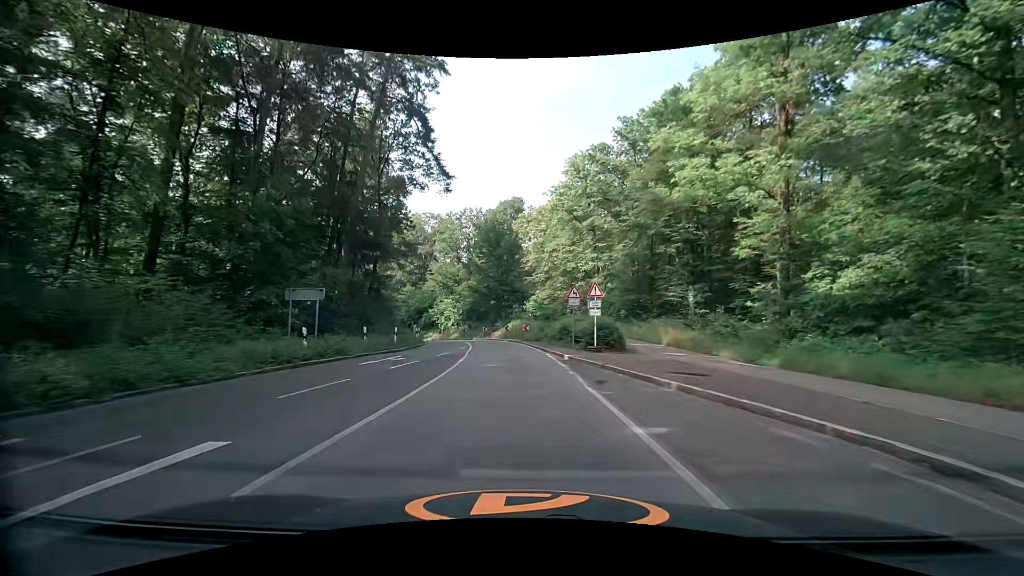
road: secondary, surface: asphalt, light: Day
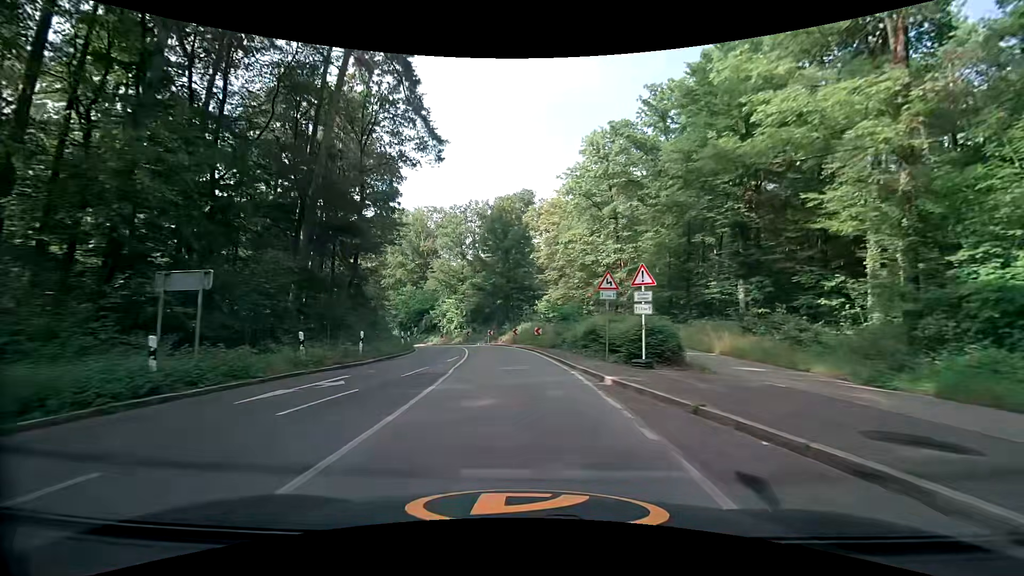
(-0.1, +7.7) m; -1°
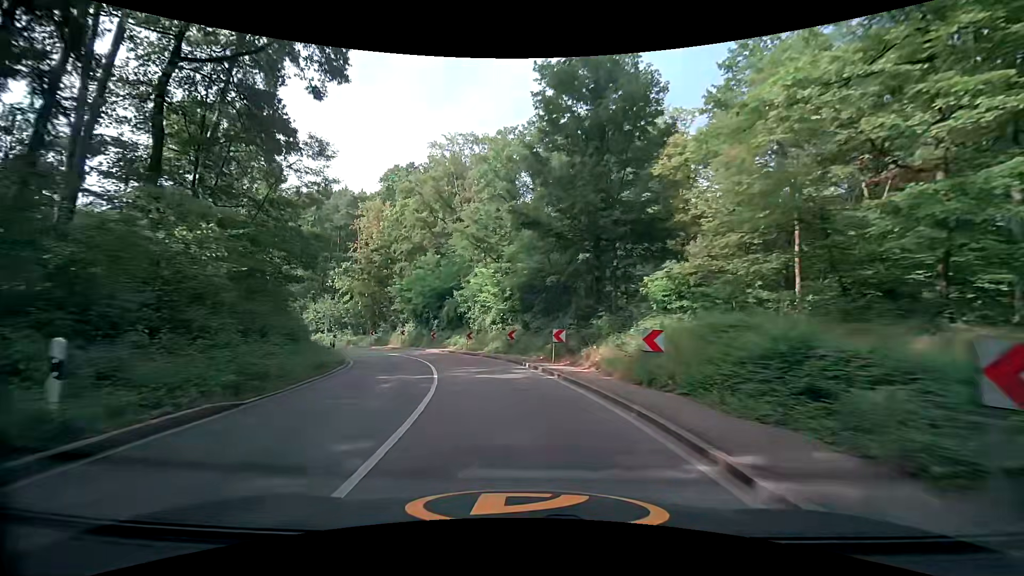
(-2.1, +31.2) m; -8°
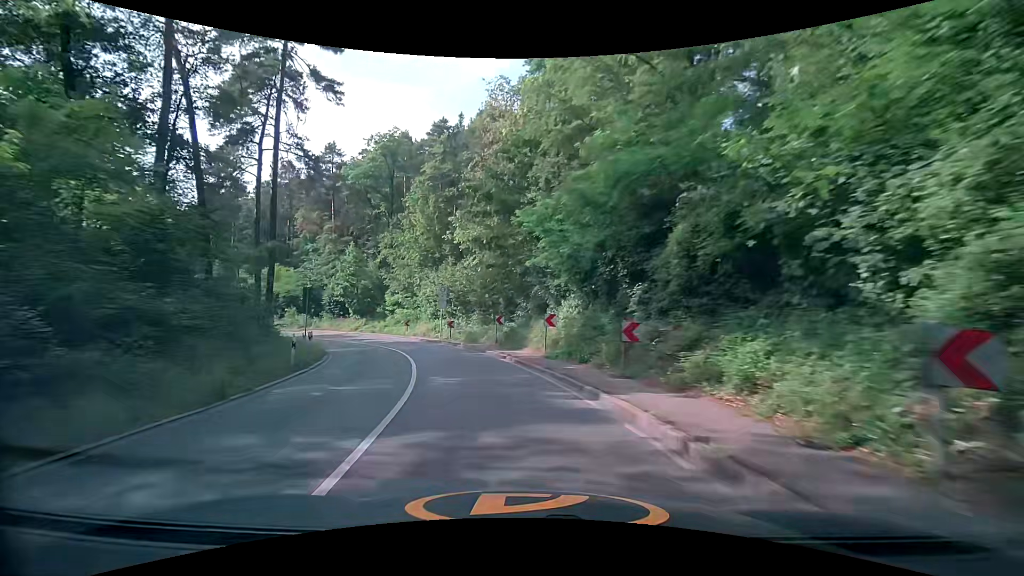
(-5.5, +31.0) m; -22°
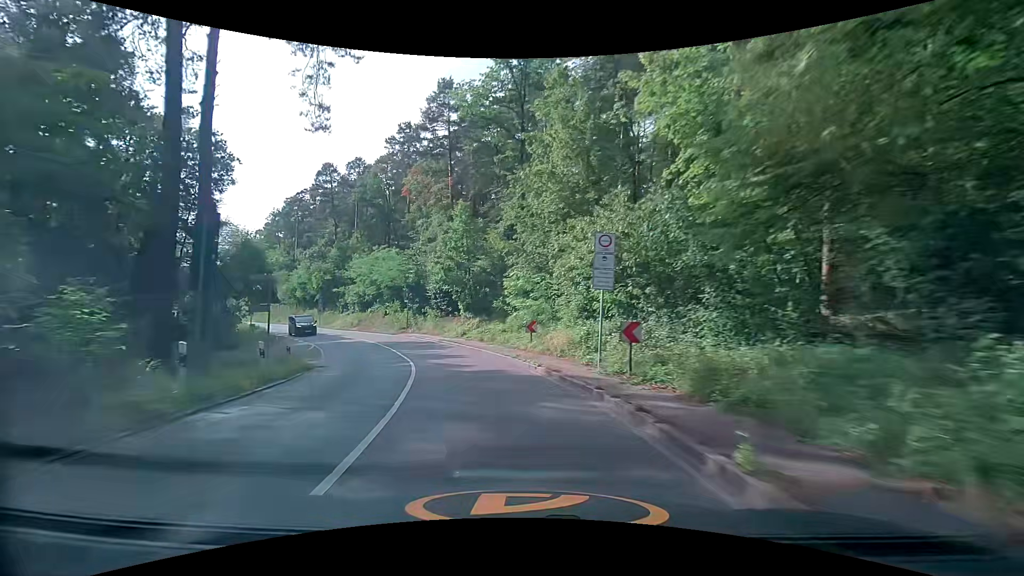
(-3.6, +23.3) m; -18°
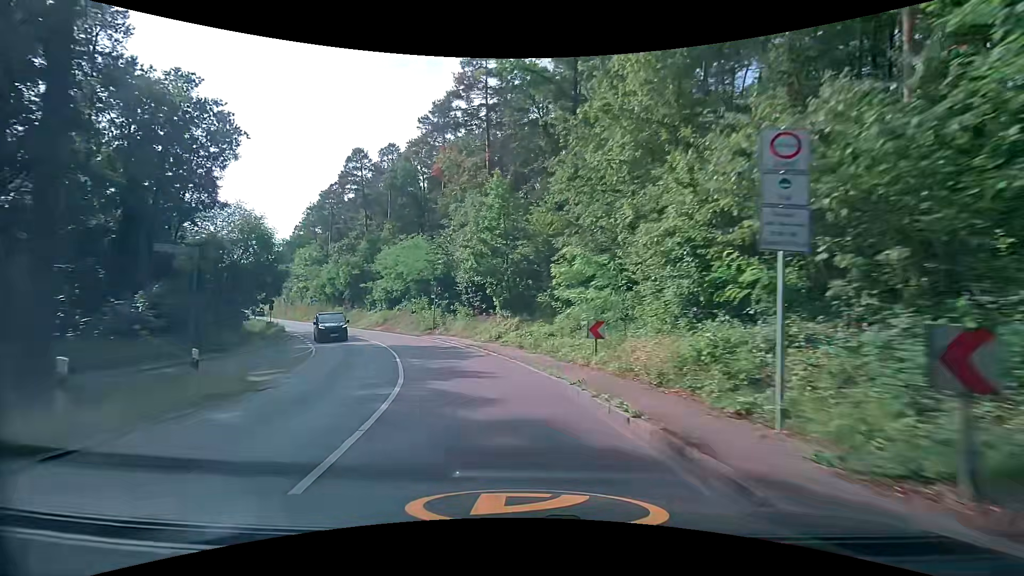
(-0.3, +7.8) m; -5°
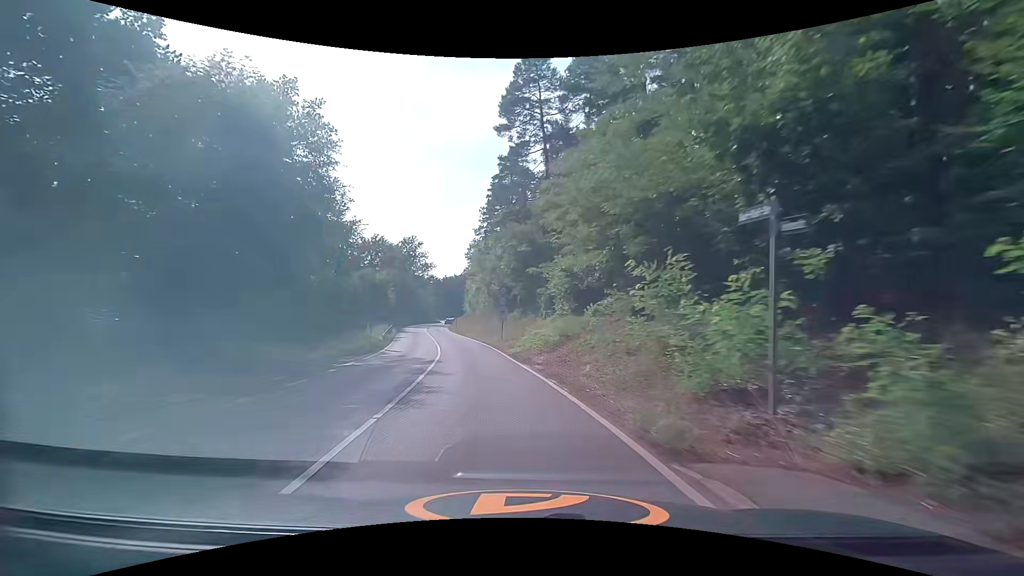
(-6.4, +30.2) m; -24°
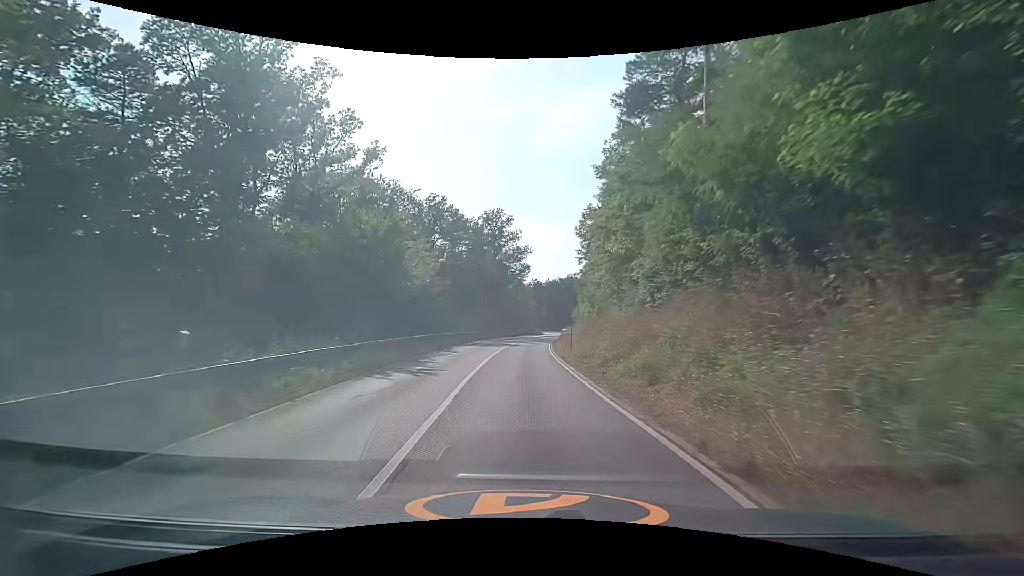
(-5.6, +38.5) m; -12°
(0, +10) (0, +20) (0, +30) (+1, +40) (+1, +50) (+2, +60) (+3, +70) (+4, +80) (+5, +90) (+7, +100) m
